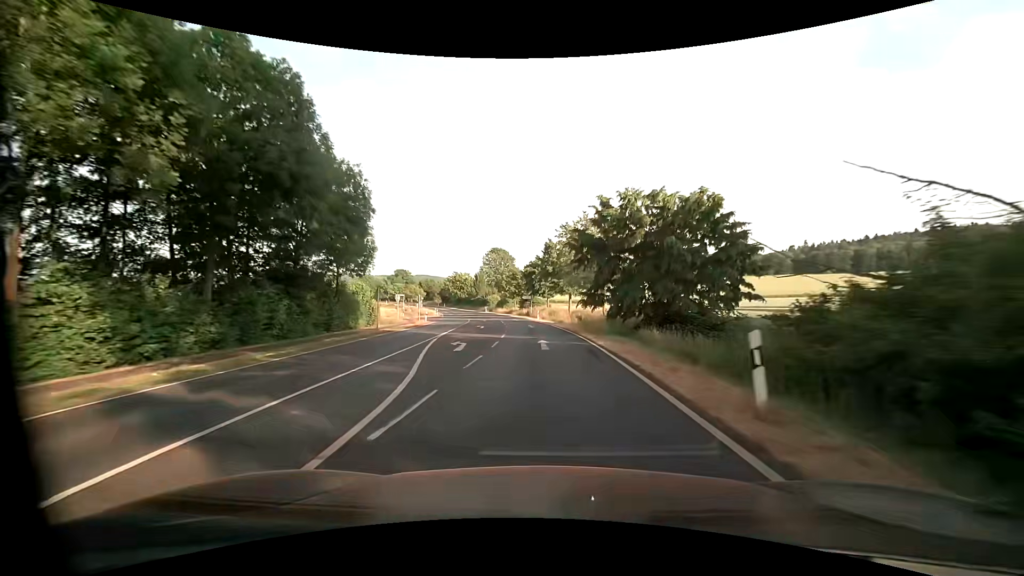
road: primary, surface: asphalt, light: Day
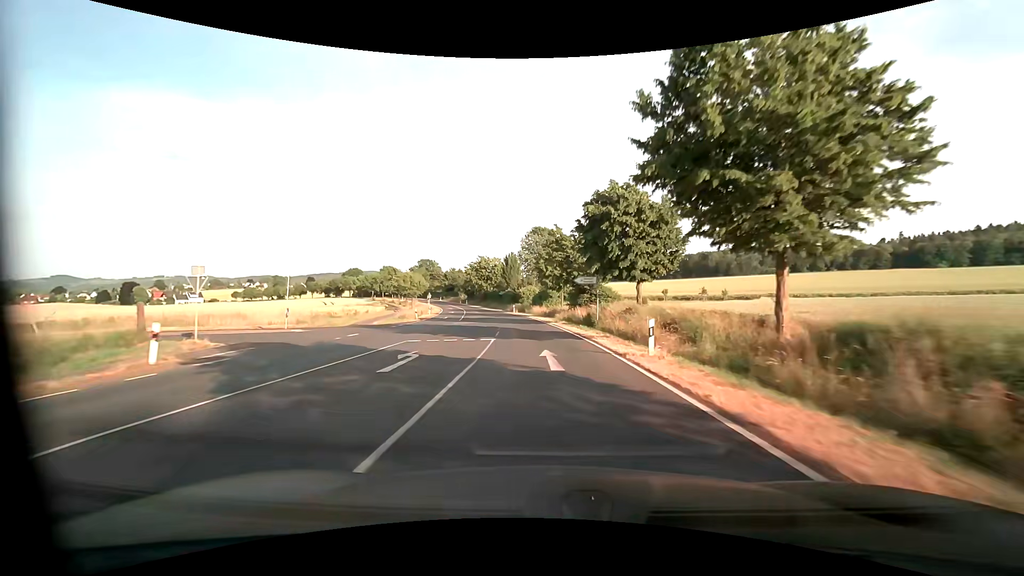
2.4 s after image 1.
(-2.0, +45.0) m; -6°
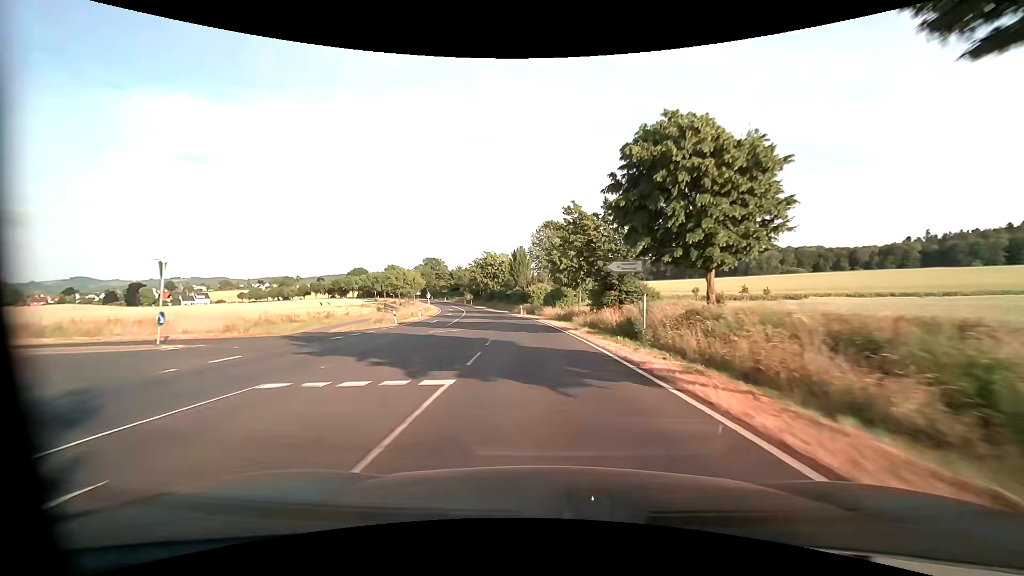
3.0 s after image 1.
(-0.2, +11.4) m; -2°
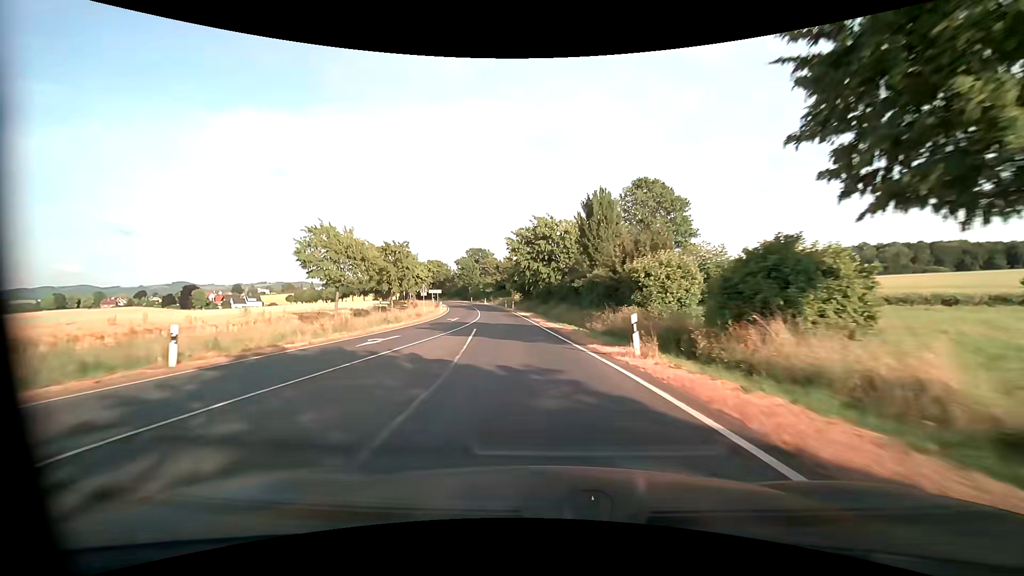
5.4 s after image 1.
(-2.9, +44.7) m; -8°
